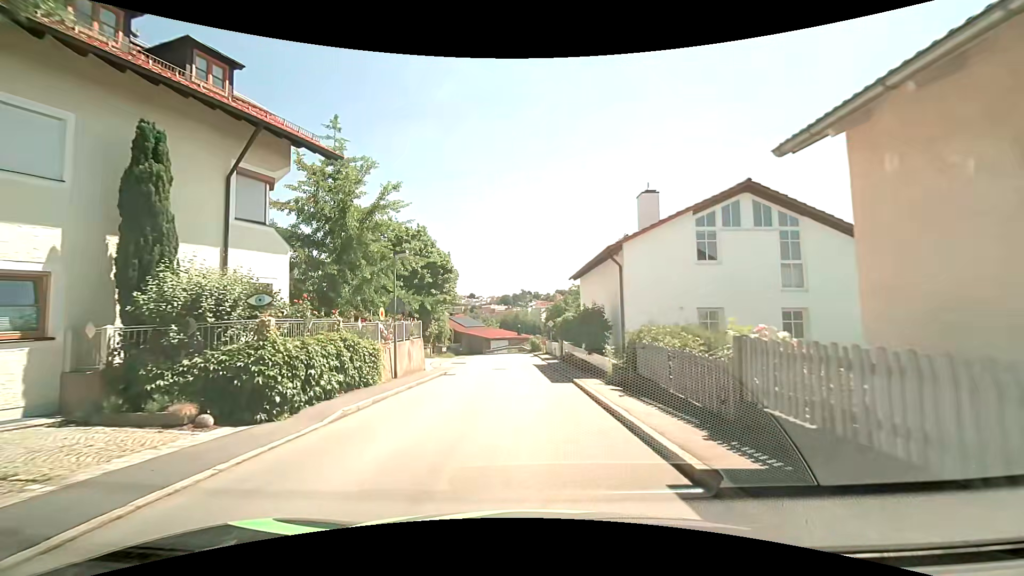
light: Day
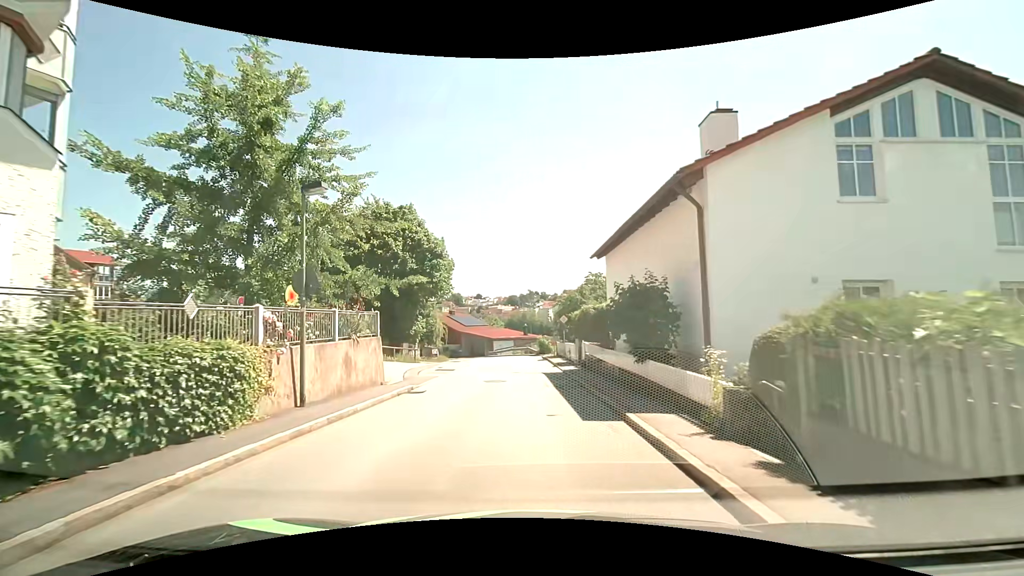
(0.0, +8.0) m; -1°
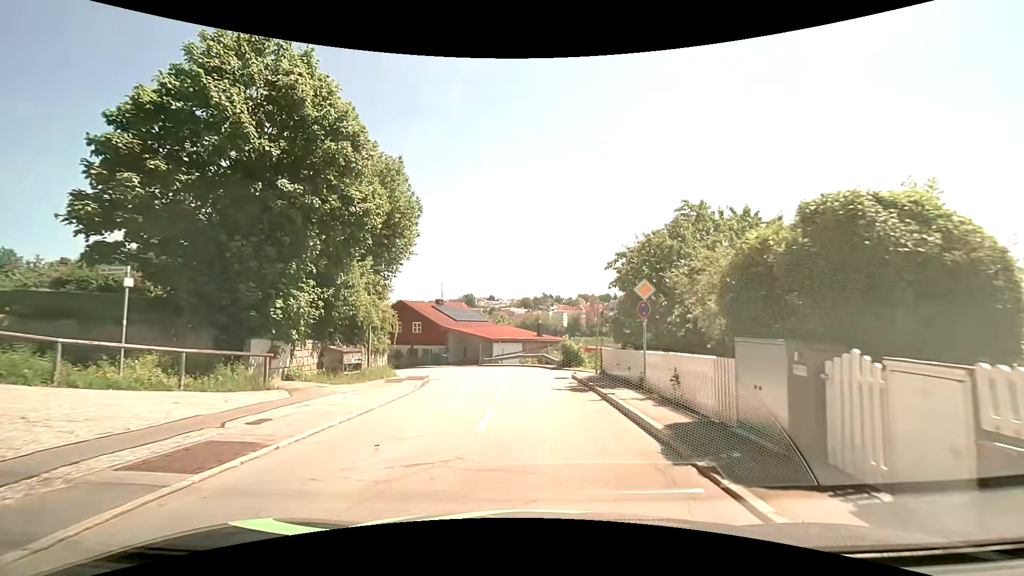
(-0.3, +20.4) m; -2°
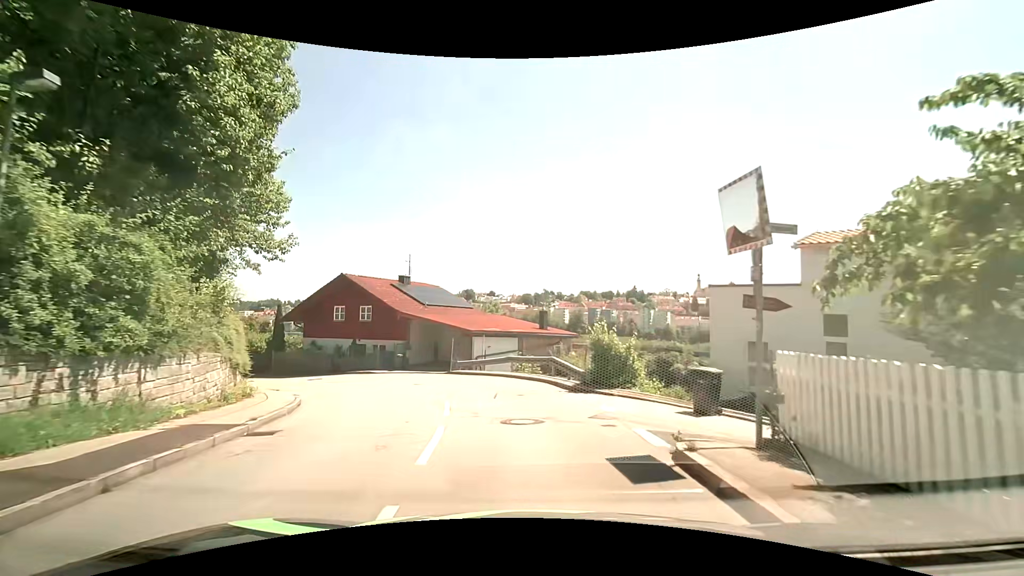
(+0.4, +15.5) m; +1°
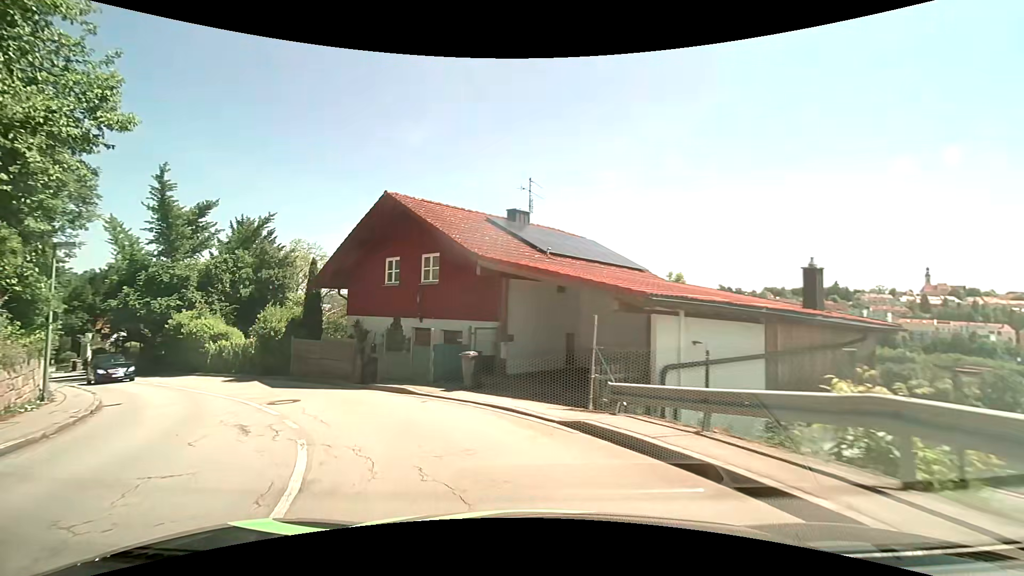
(-1.7, +18.7) m; -18°
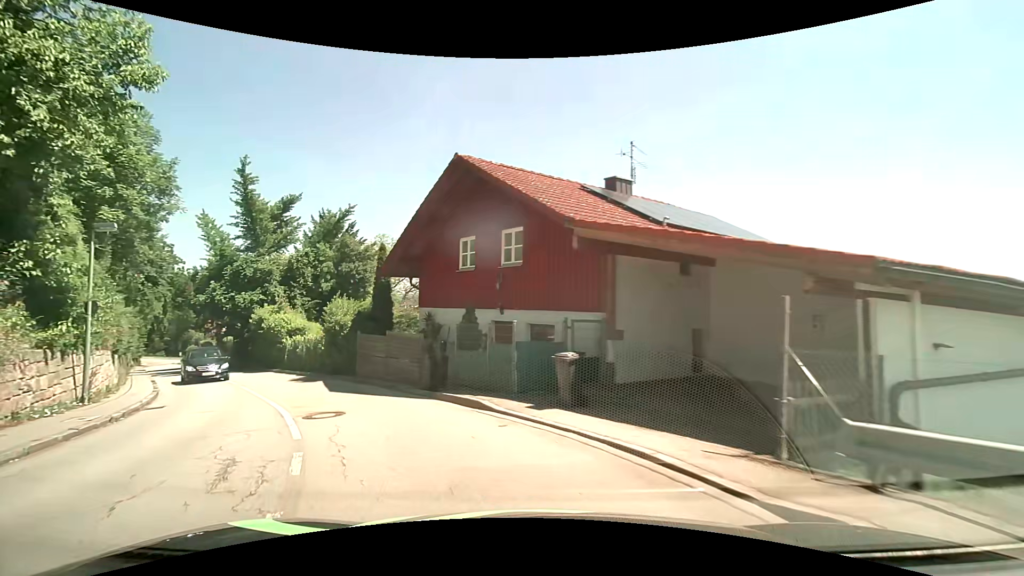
(-0.3, +3.8) m; -9°
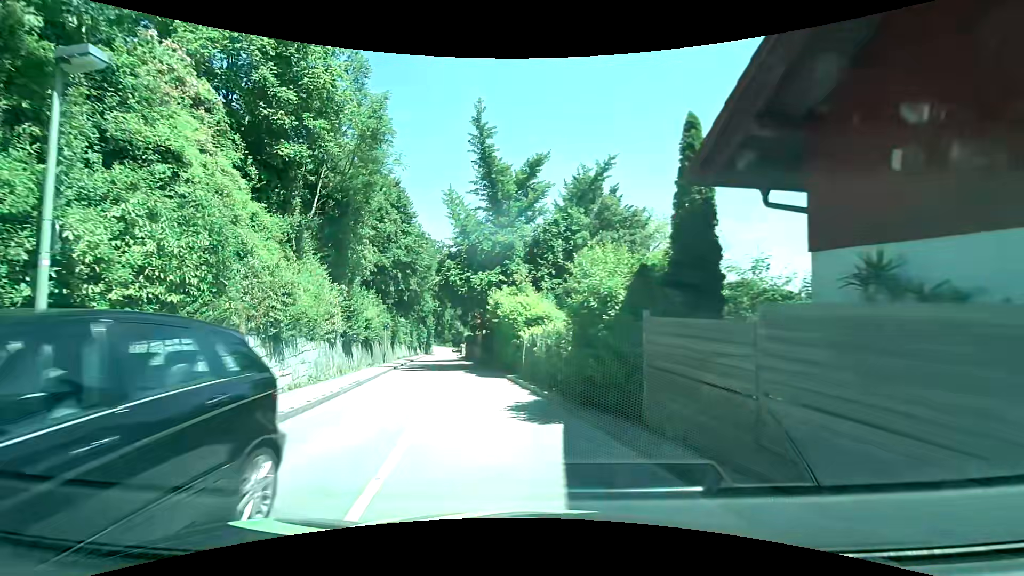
(-3.4, +10.9) m; -31°
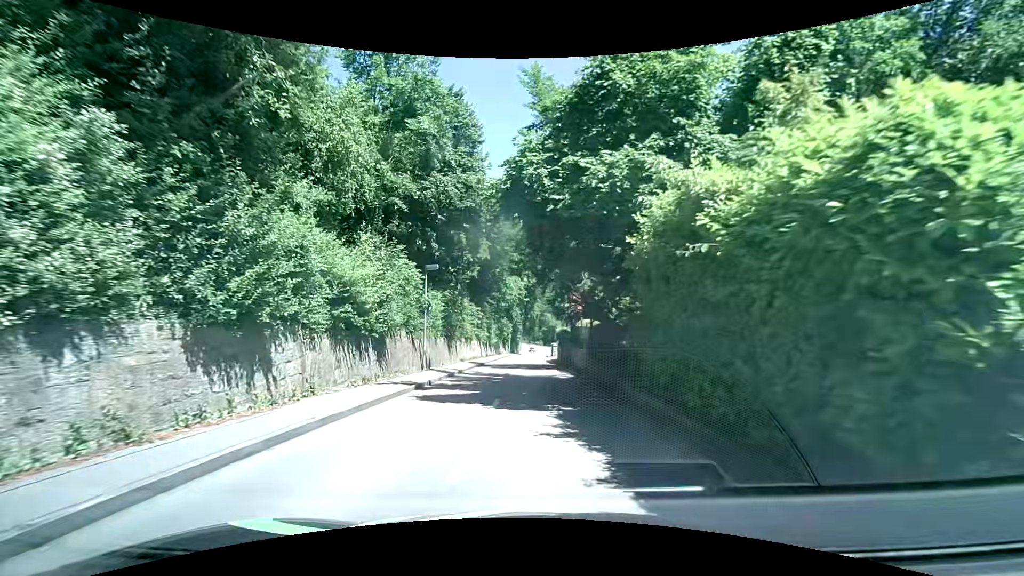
(-1.8, +16.0) m; -10°
(0, +10) (0, +20) (0, +30) (0, +40) (0, +50) (0, +60) (+1, +70) (+1, +80) (+1, +90) (+2, +100) m
